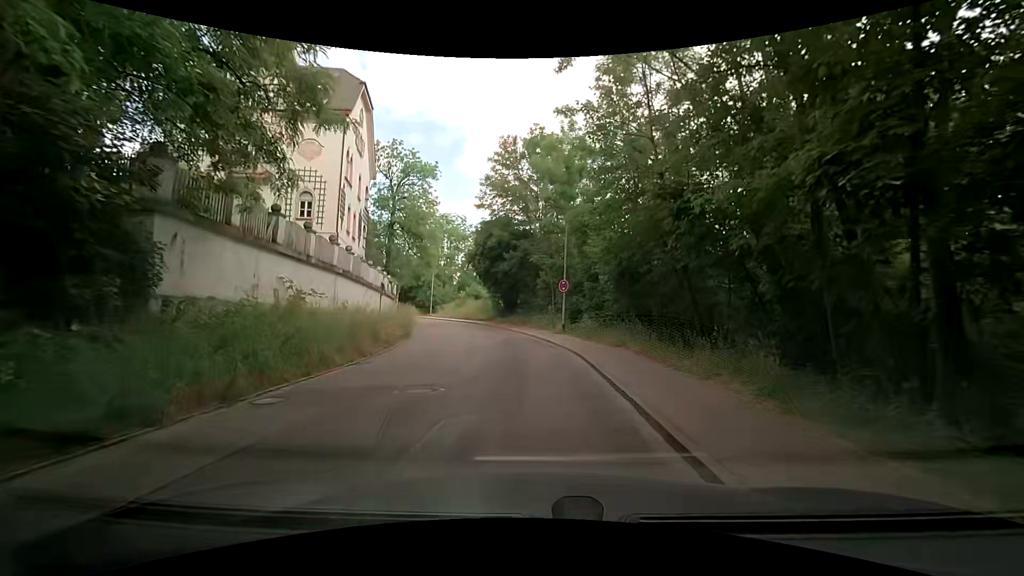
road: residential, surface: paved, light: Day
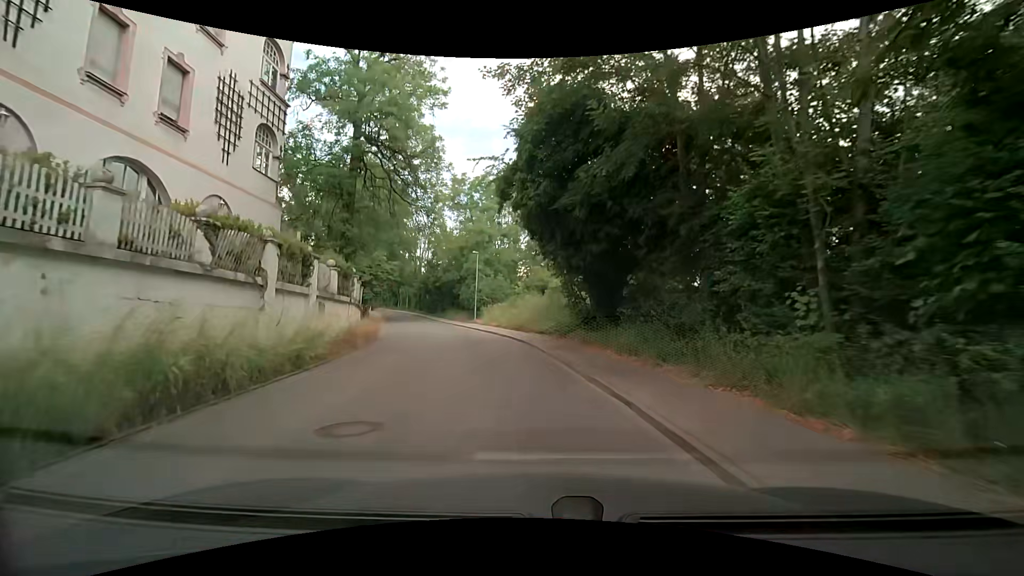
(-0.4, +24.8) m; -7°
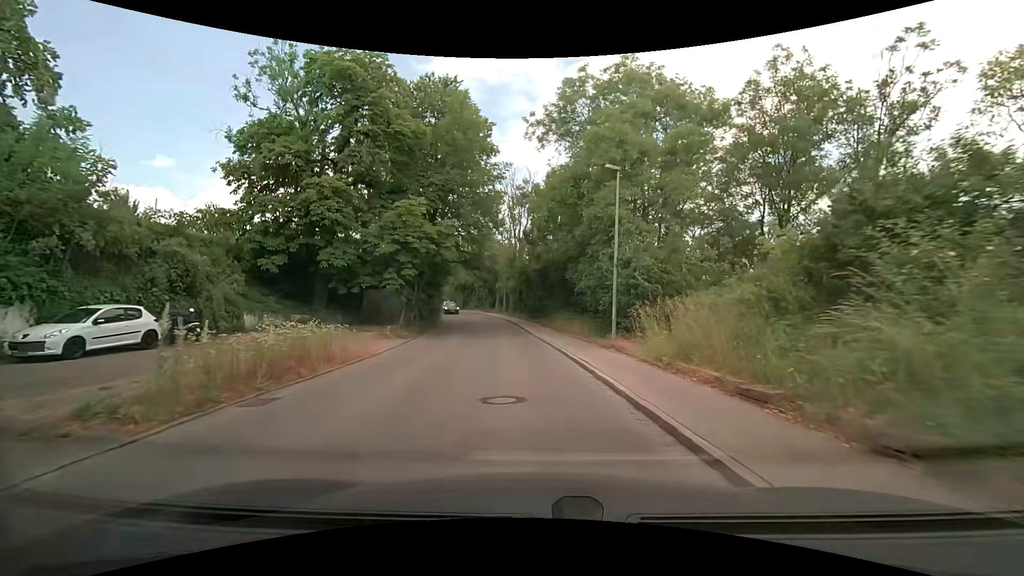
(-2.9, +26.0) m; -15°
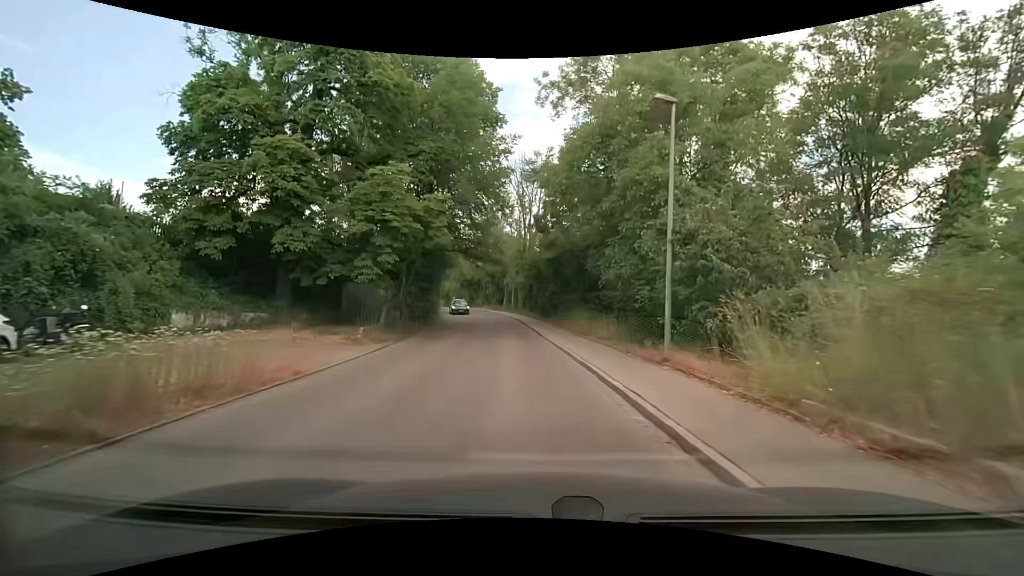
(0.0, +5.3) m; -1°
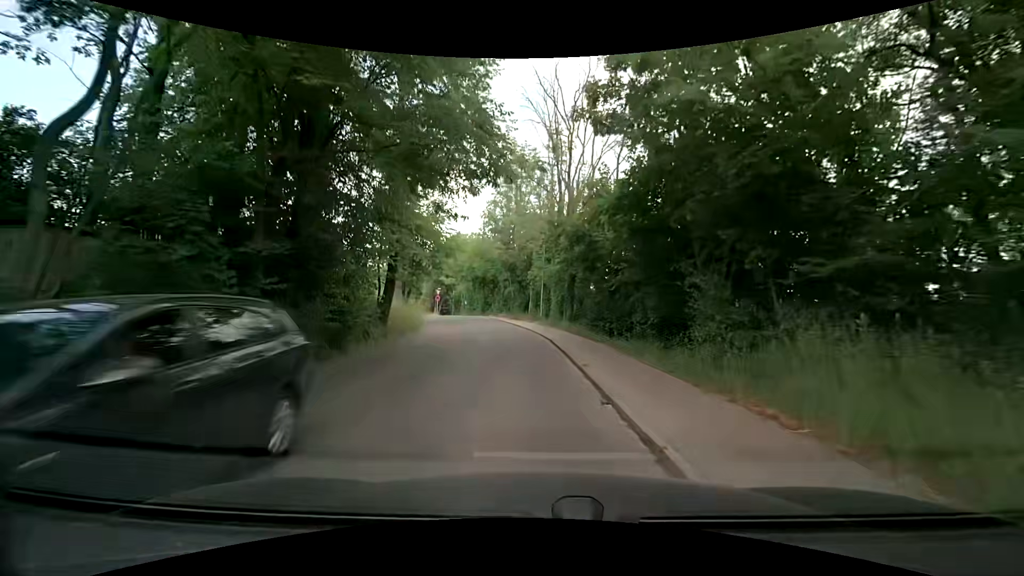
(-0.6, +20.0) m; -3°
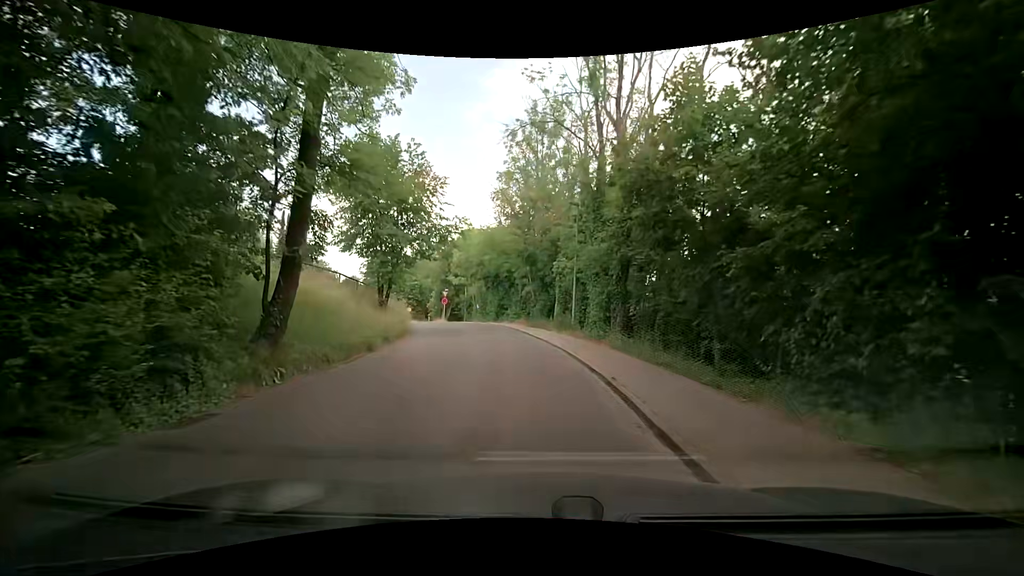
(-0.3, +10.2) m; -2°
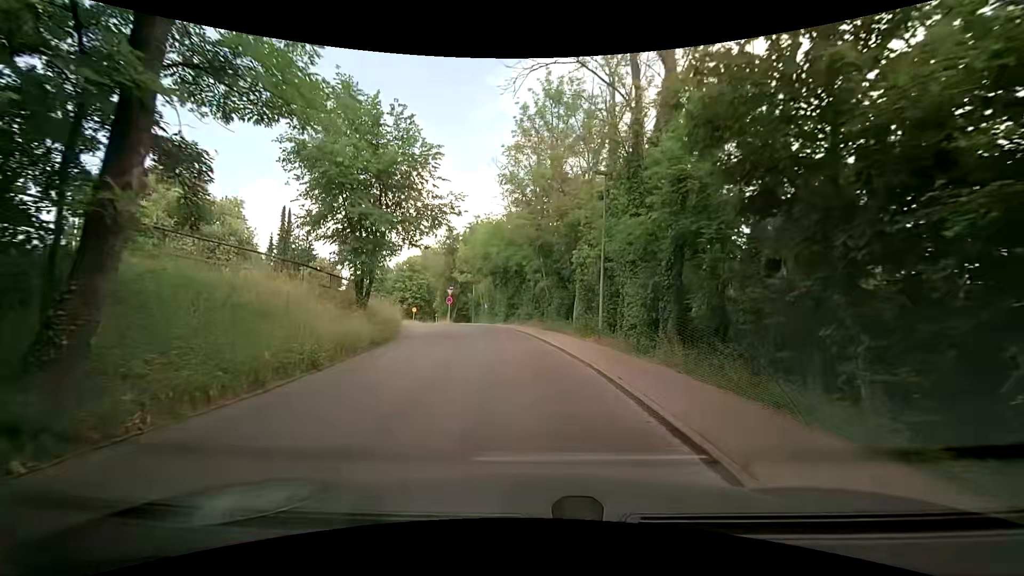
(-0.1, +5.1) m; -2°
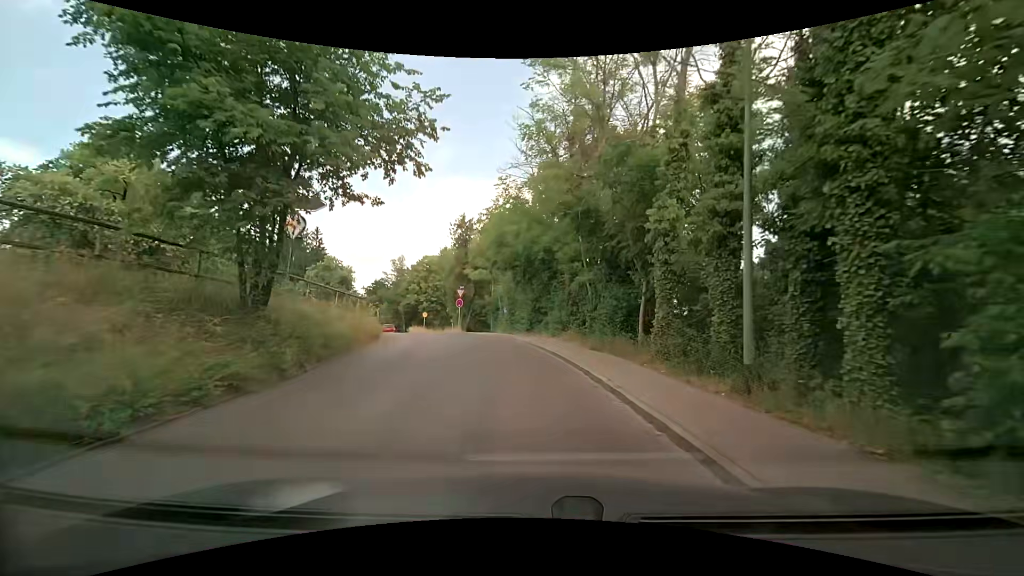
(-0.3, +9.9) m; -4°
(0, +10) (-1, +20) (-4, +30) (-8, +38) (-13, +47) (-16, +57) (-18, +67) (-21, +76) (-24, +86) (-27, +95) m
